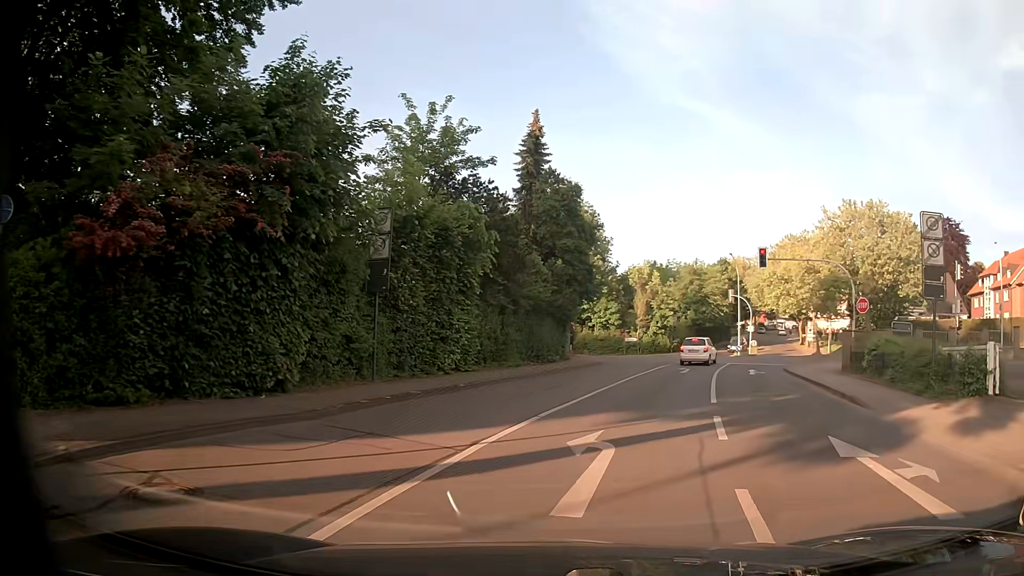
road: residential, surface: asphalt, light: Day
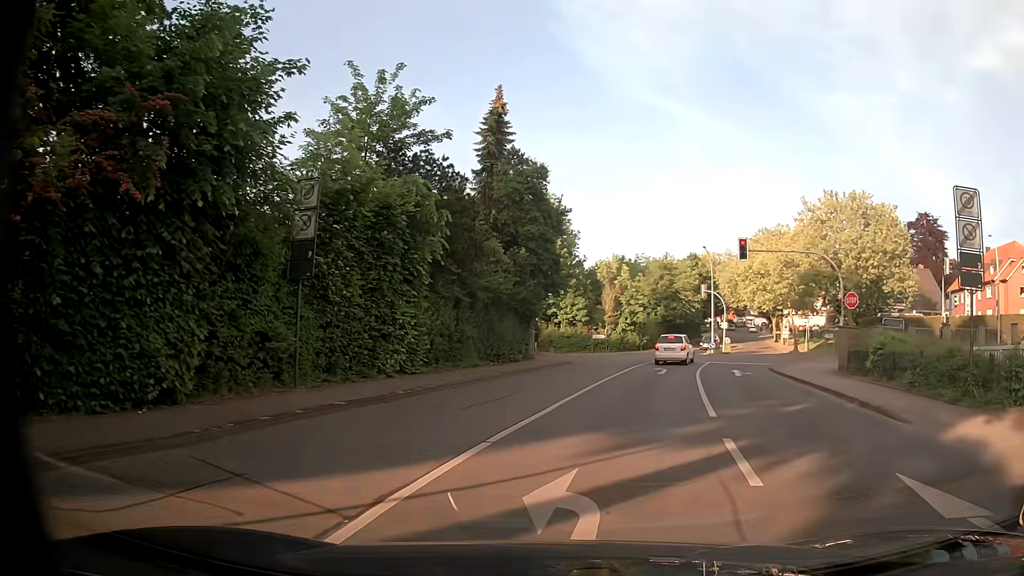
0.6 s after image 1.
(+0.1, +3.1) m; +2°
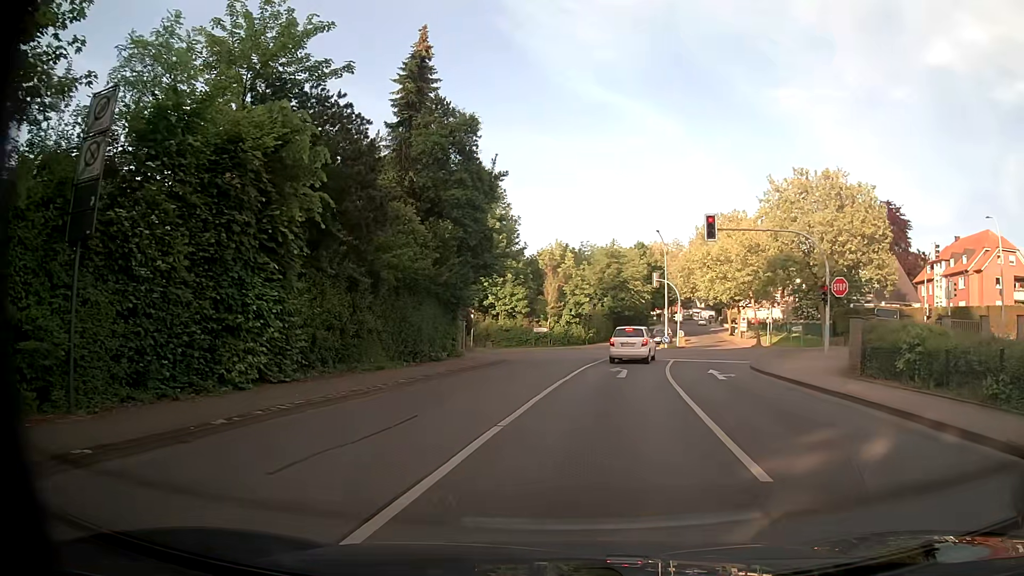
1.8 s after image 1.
(+0.3, +5.8) m; +6°
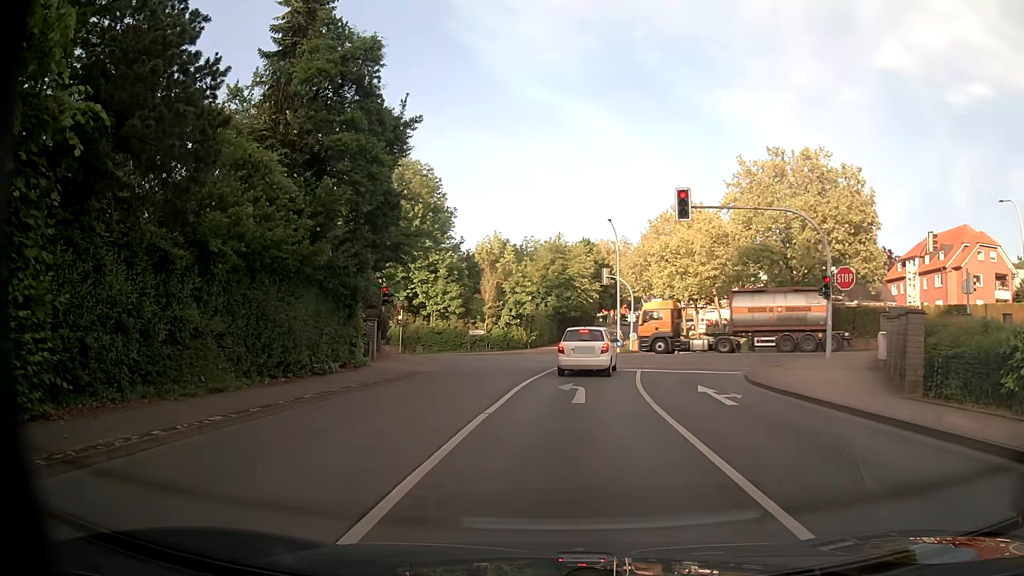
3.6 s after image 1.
(+0.3, +6.6) m; +3°
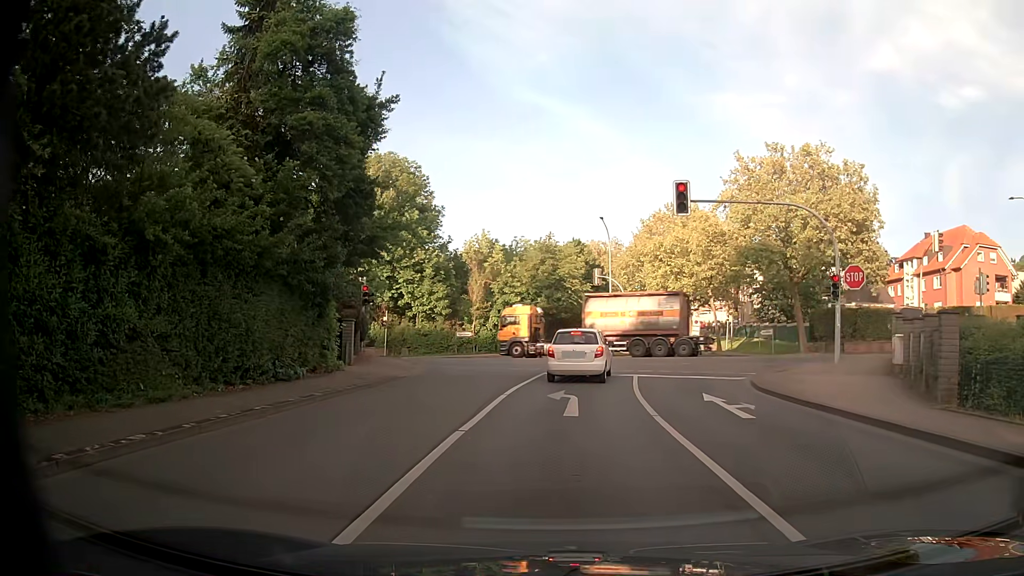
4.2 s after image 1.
(+0.1, +1.8) m; +3°
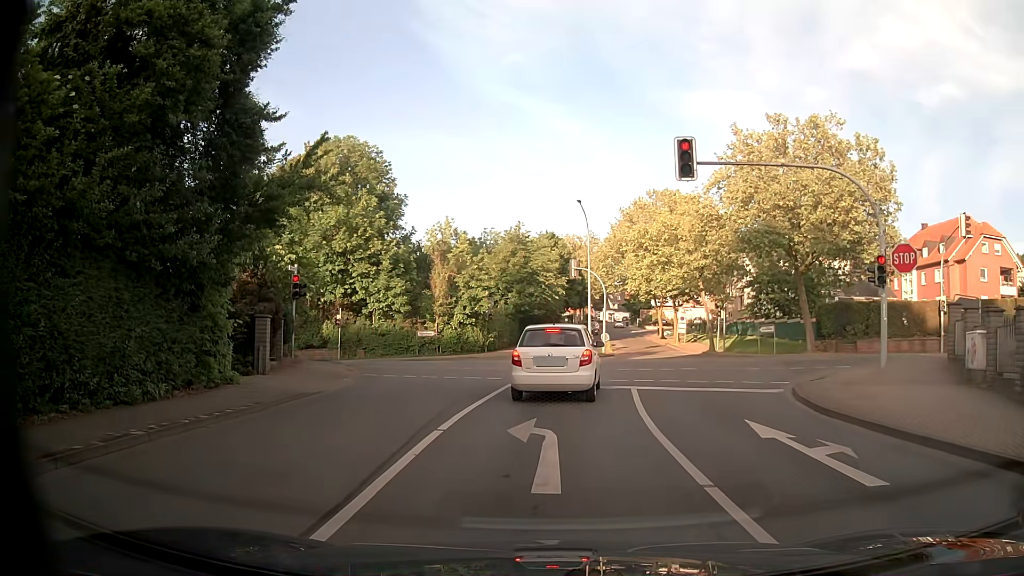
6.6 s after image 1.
(+0.1, +5.6) m; +3°
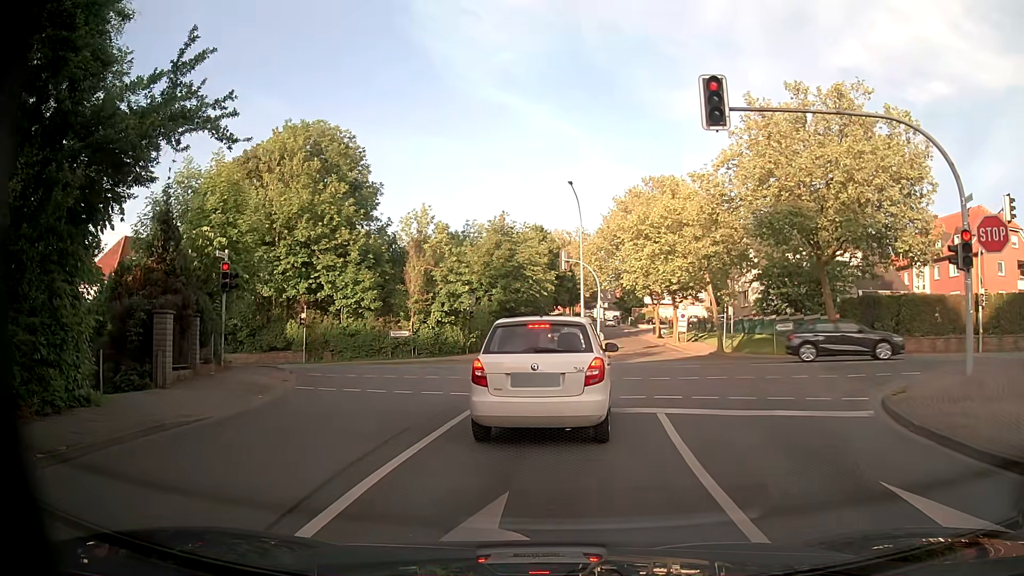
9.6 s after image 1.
(0.0, +5.0) m; +2°
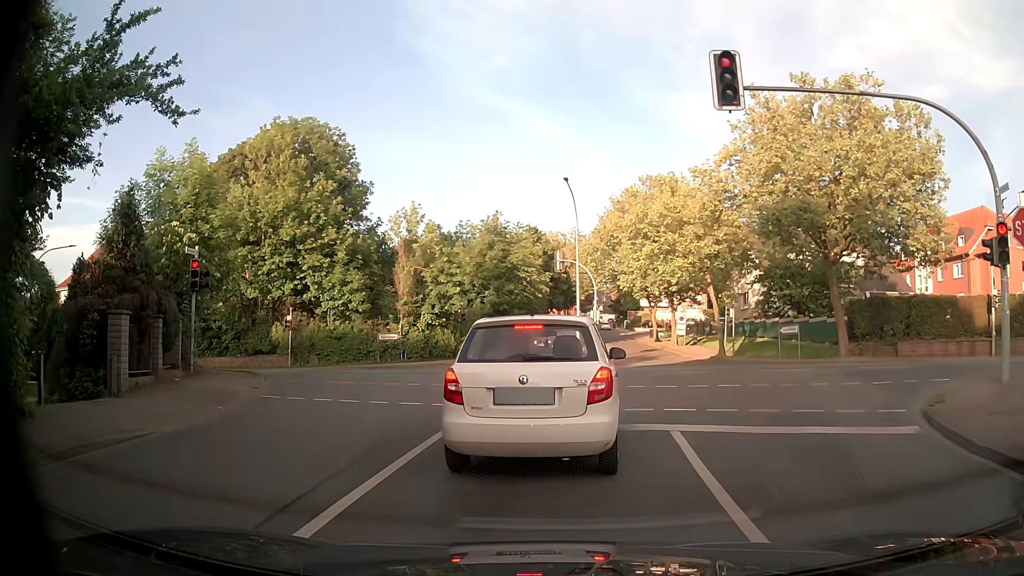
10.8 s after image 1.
(0.0, +1.6) m; 0°
